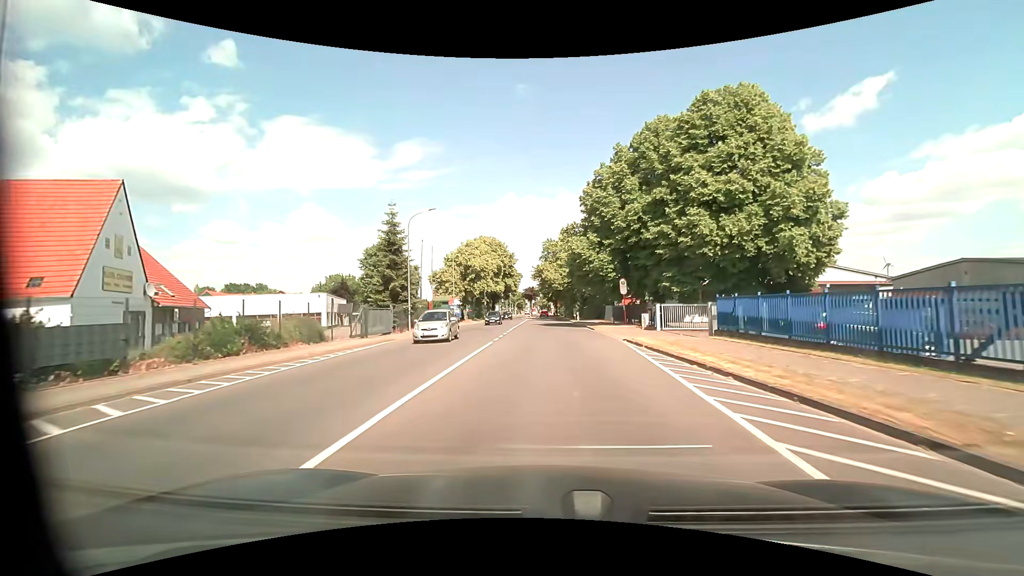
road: tertiary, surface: asphalt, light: Day
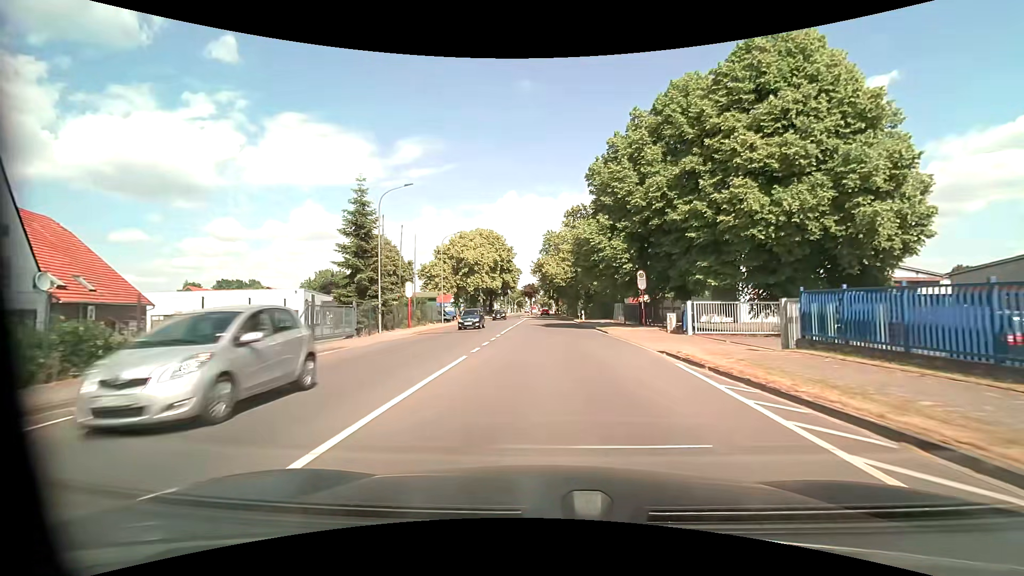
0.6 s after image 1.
(0.0, +7.2) m; 0°
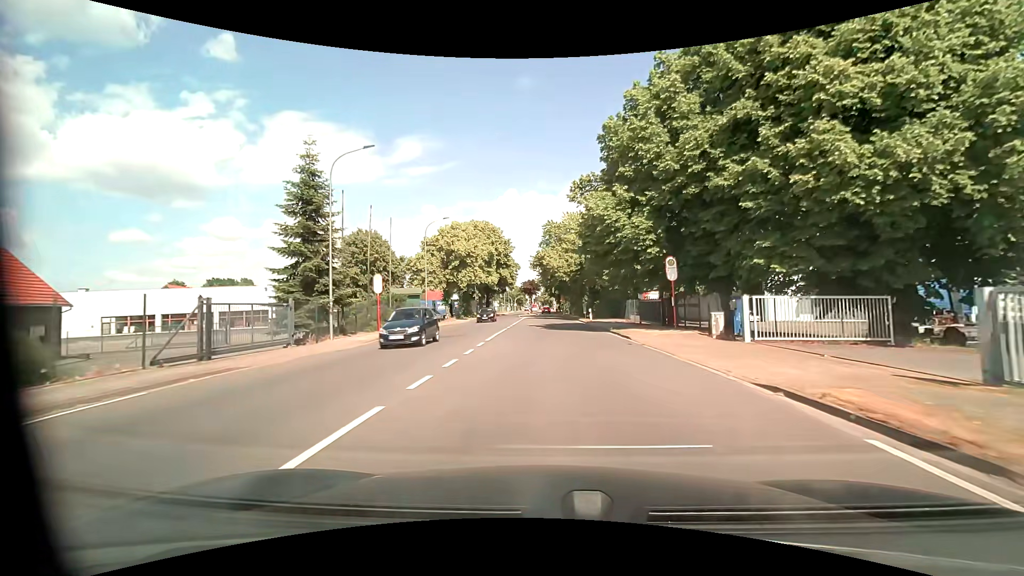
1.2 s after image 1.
(0.0, +7.5) m; 0°
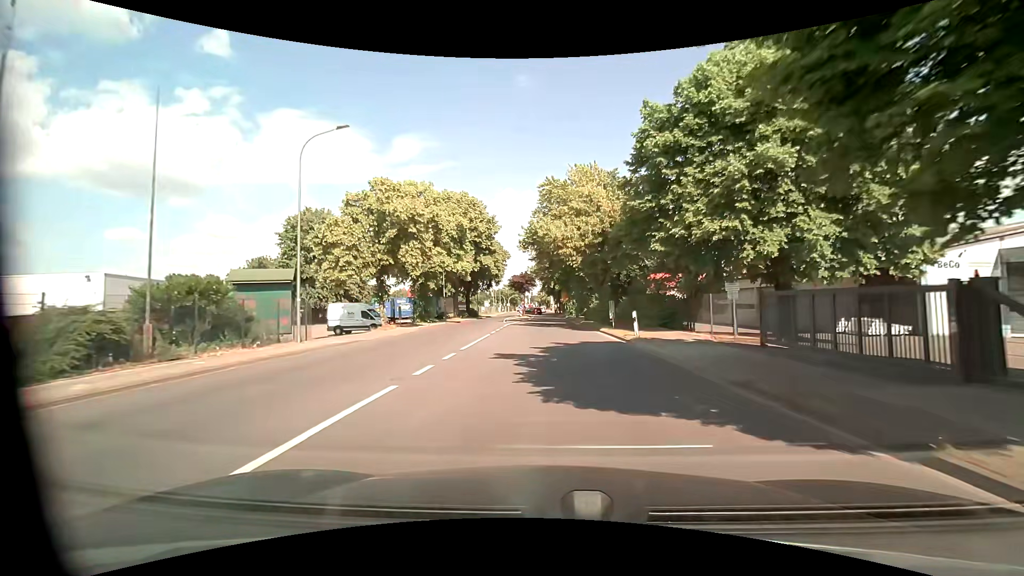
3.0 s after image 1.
(-0.1, +23.1) m; 0°
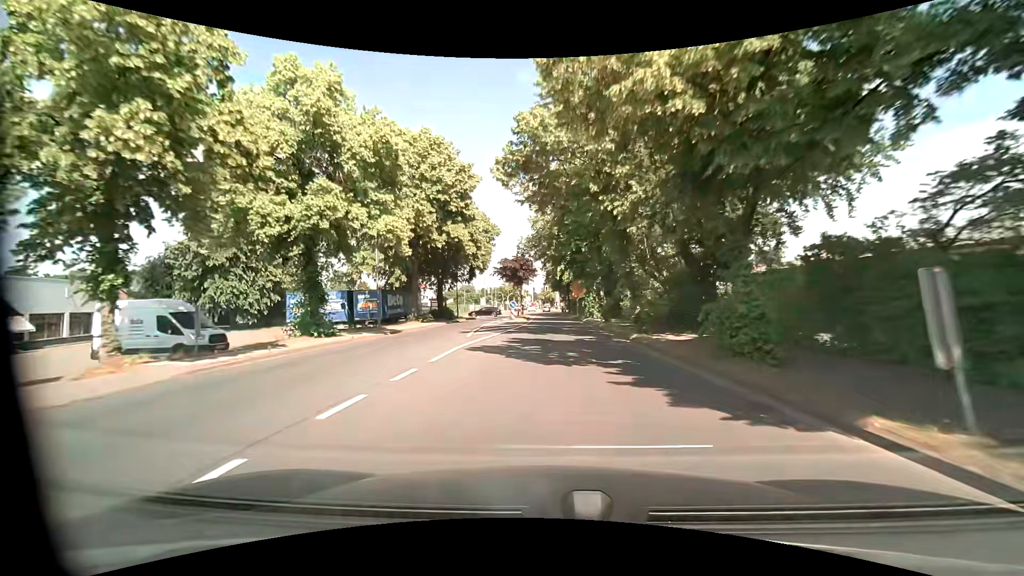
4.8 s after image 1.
(-0.2, +23.7) m; -1°
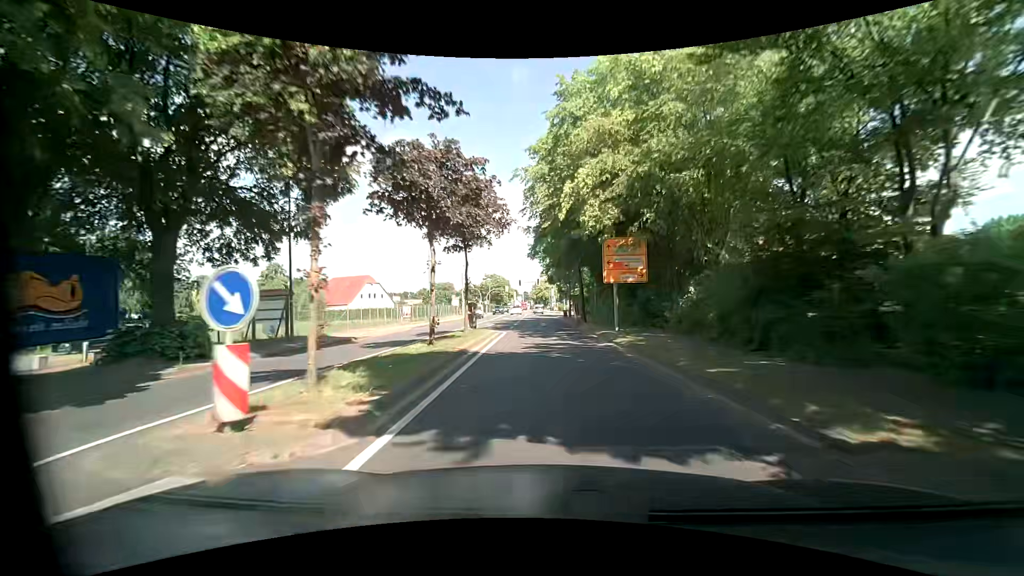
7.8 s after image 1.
(+0.4, +40.0) m; +1°
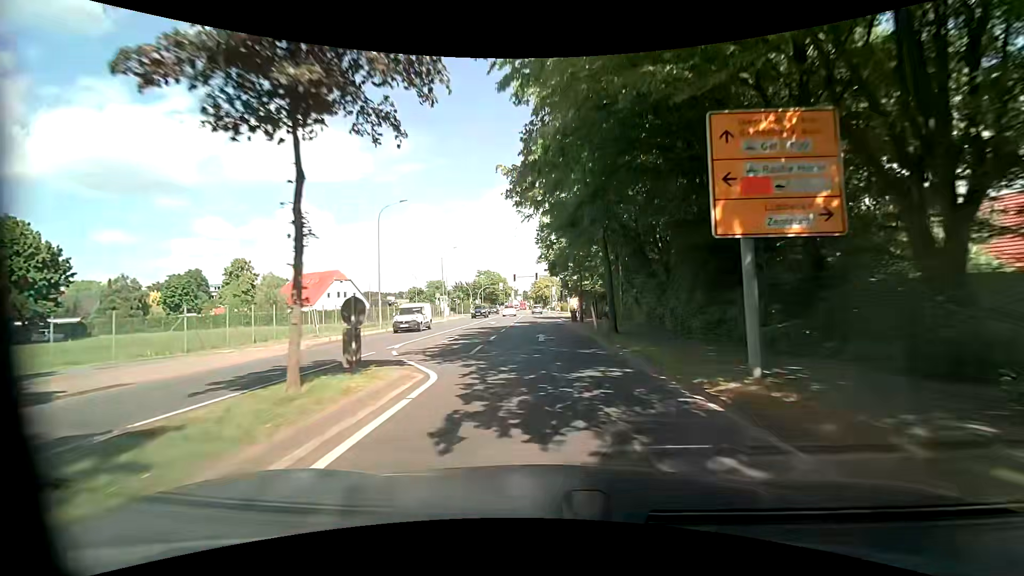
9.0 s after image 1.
(+0.1, +16.1) m; +1°
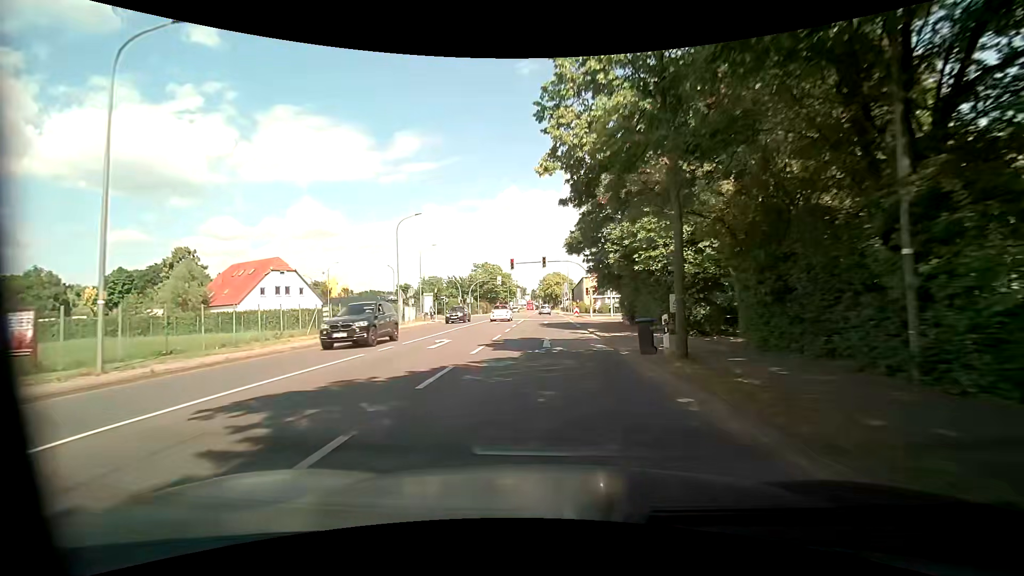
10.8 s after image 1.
(-0.5, +24.2) m; -2°
(0, +10) (0, +20) (0, +30) (+1, +40) (+1, +50) (+1, +60) (+1, +70) (+1, +80) (+1, +90) (+1, +100) m
